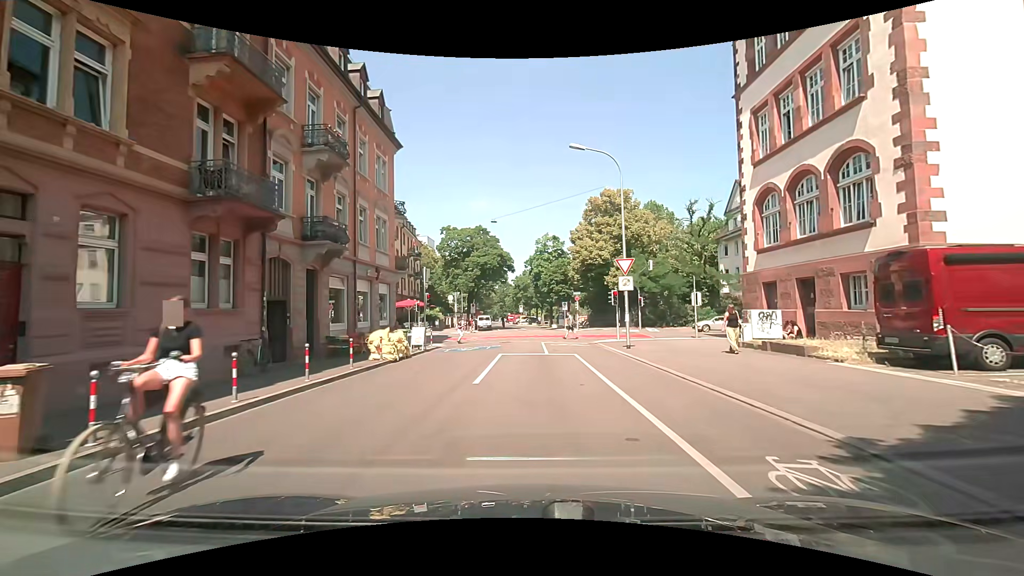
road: residential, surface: asphalt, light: Day
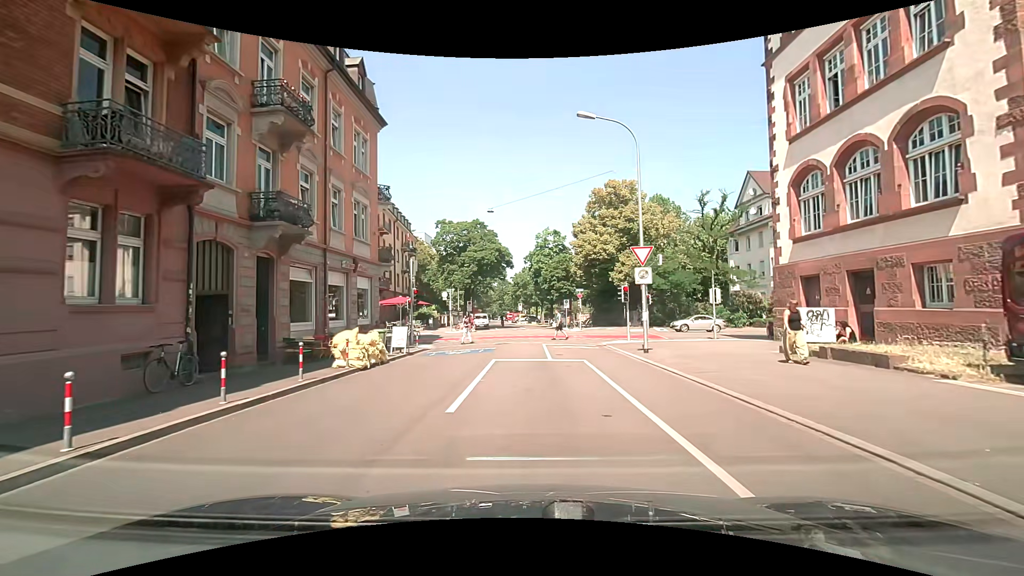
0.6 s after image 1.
(+0.1, +3.3) m; +2°
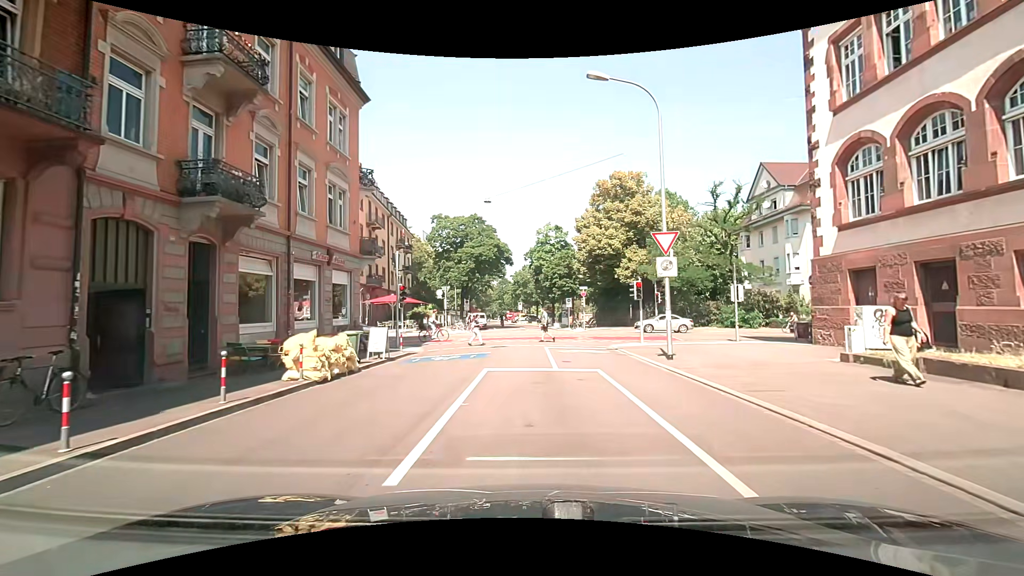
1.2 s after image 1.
(+0.1, +3.0) m; +1°
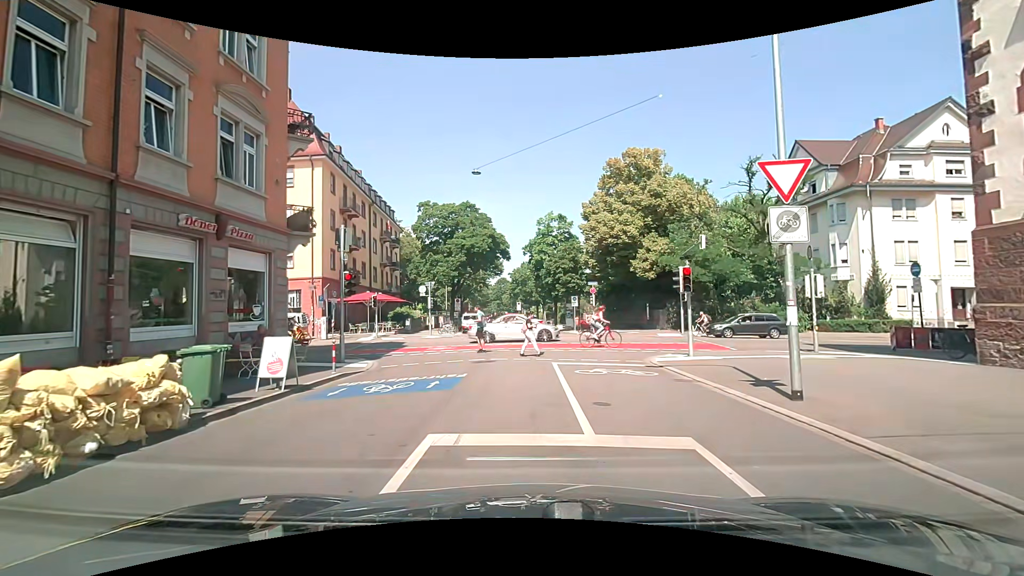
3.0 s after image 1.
(0.0, +7.0) m; 0°
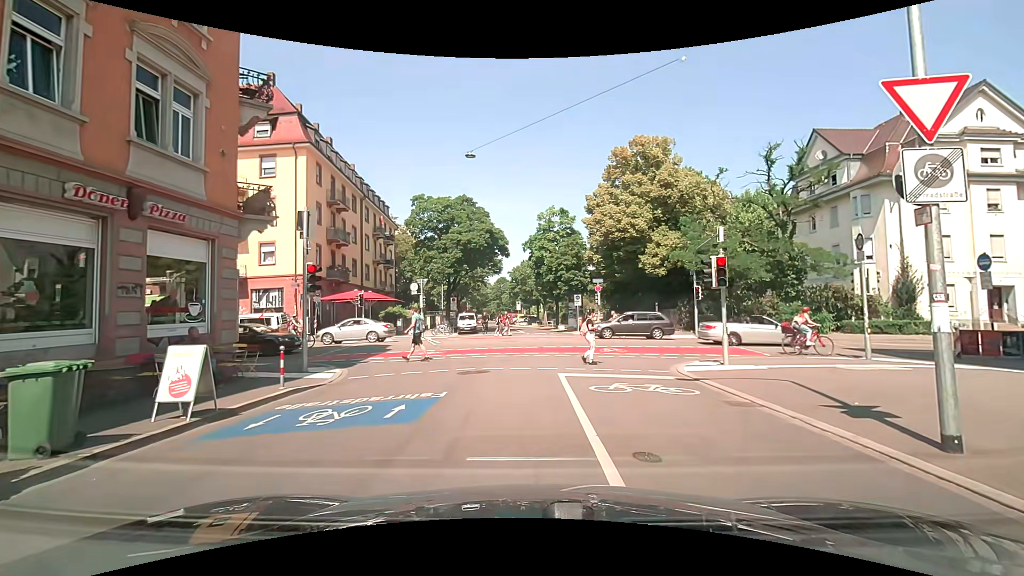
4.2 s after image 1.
(0.0, +2.7) m; 0°
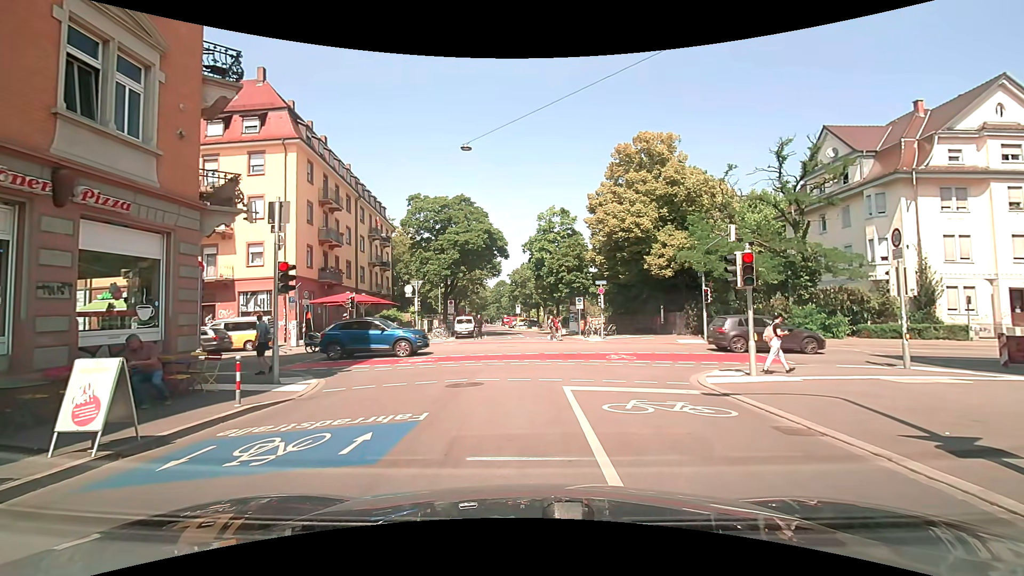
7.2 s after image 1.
(-0.1, +1.6) m; -2°
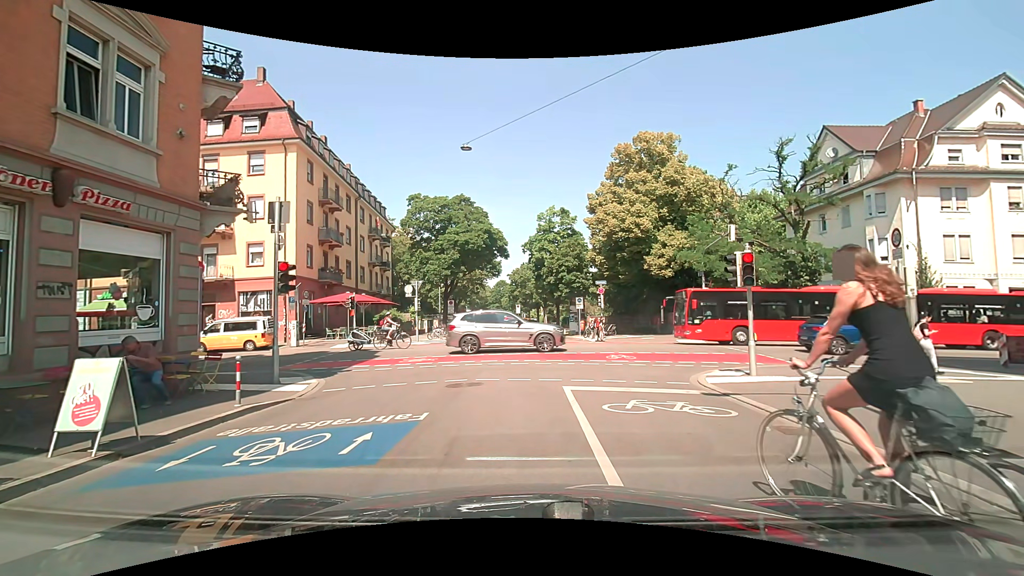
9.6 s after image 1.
(0.0, 0.0) m; 0°
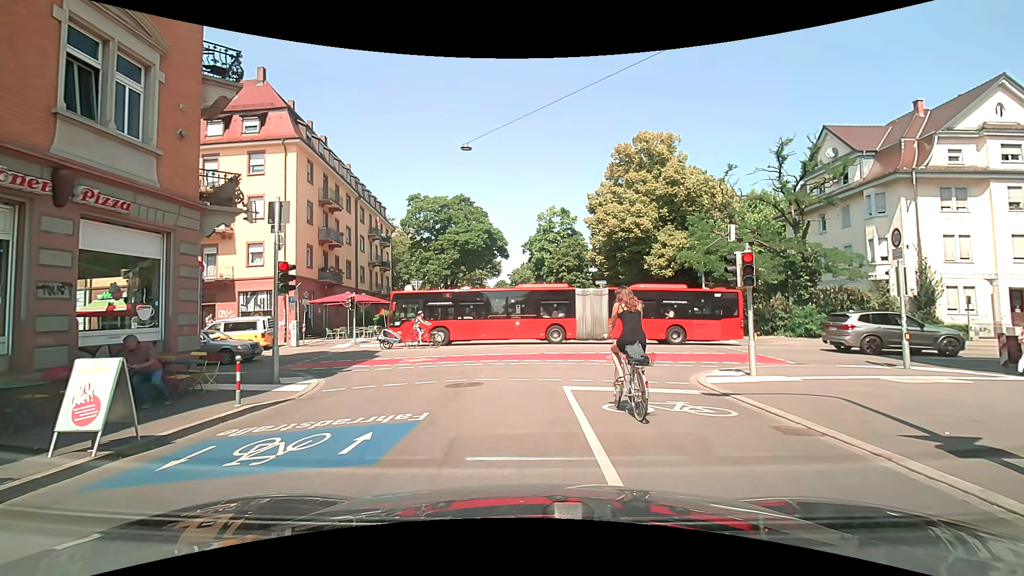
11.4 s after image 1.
(0.0, 0.0) m; 0°
